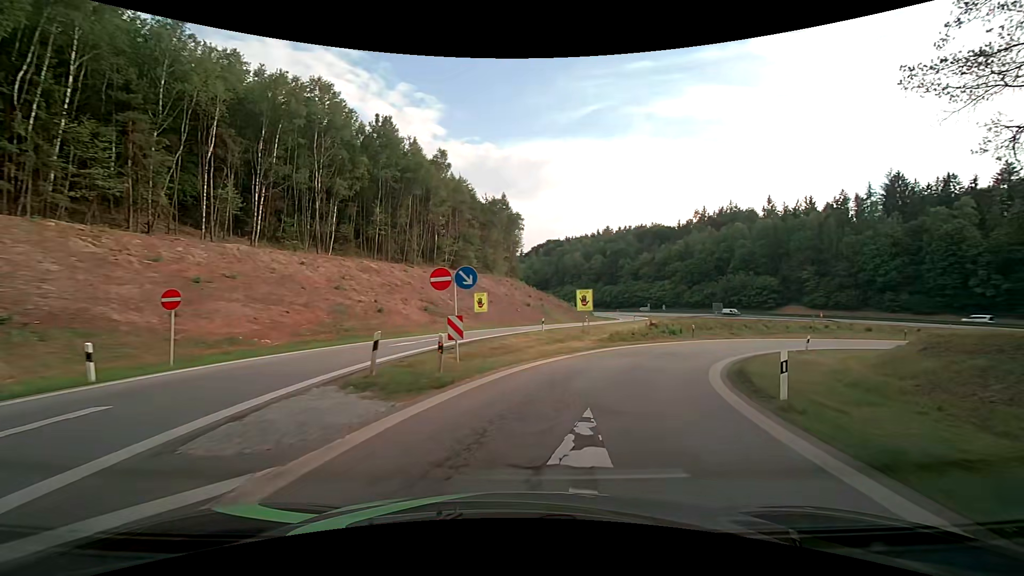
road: motorway_link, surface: asphalt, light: Day
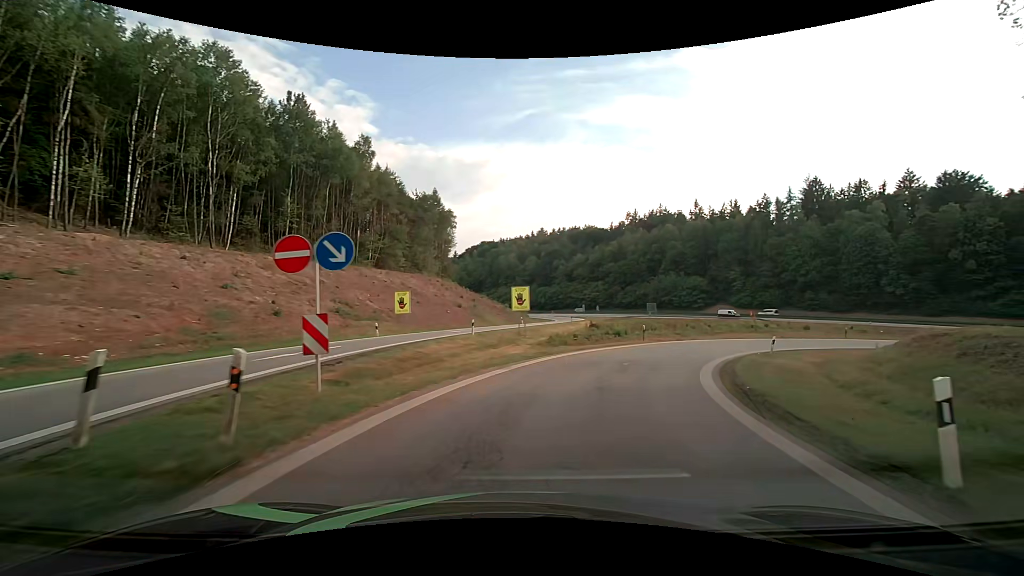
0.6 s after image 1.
(+0.4, +5.8) m; +7°
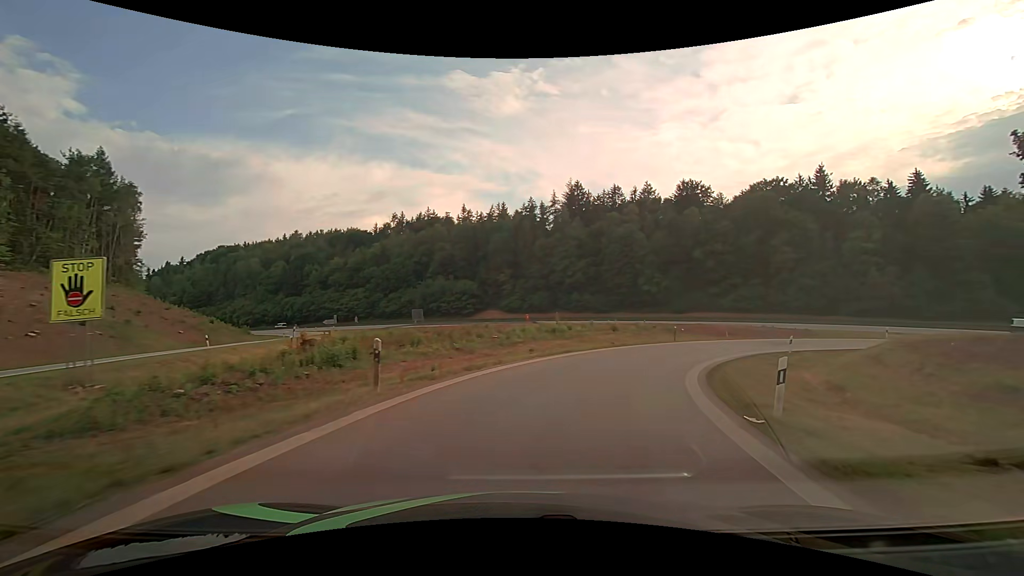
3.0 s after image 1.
(+5.4, +21.4) m; +27°
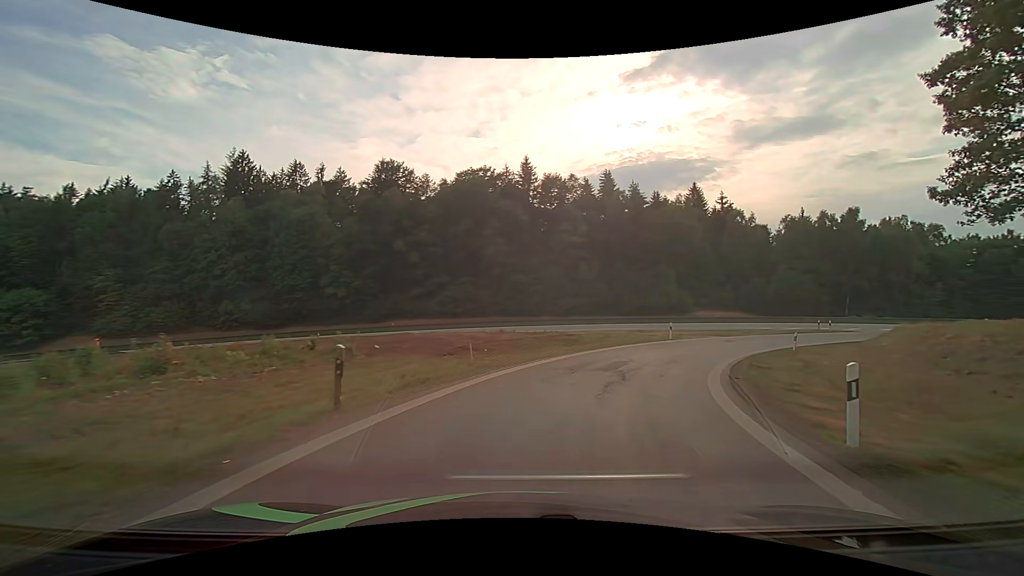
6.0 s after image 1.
(+7.8, +27.1) m; +33°
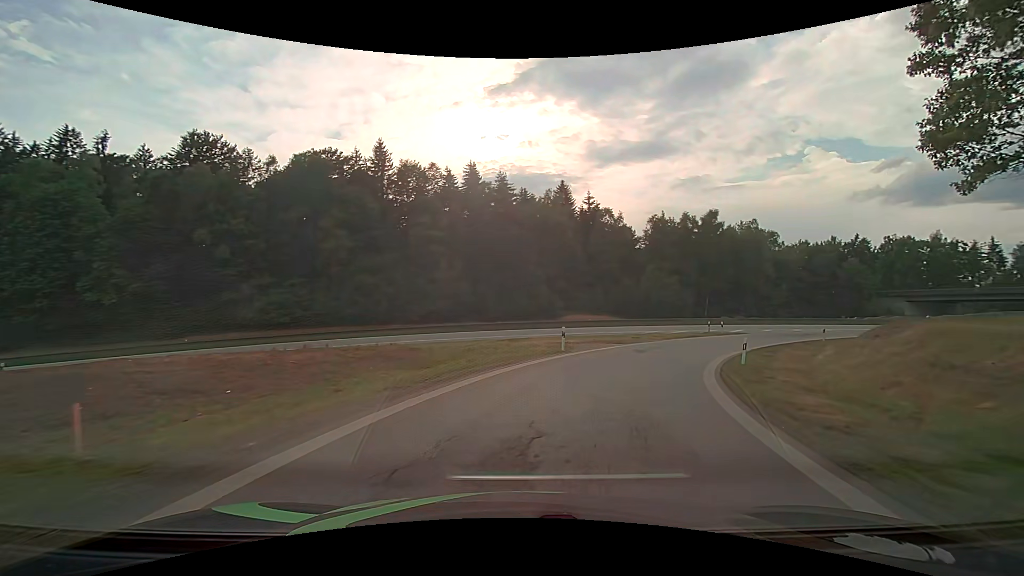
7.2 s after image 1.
(+1.7, +12.3) m; +15°
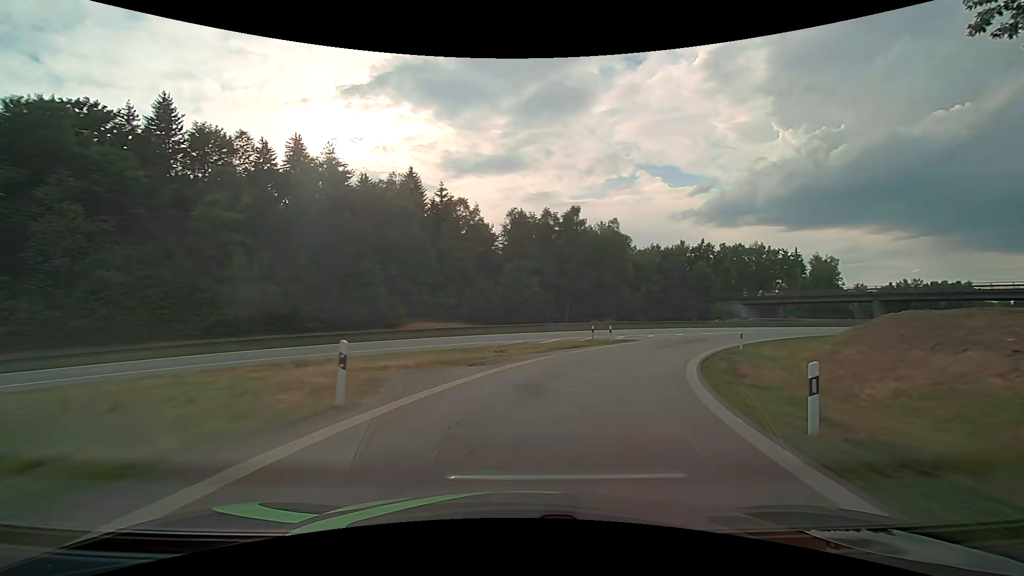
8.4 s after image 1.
(+2.0, +13.5) m; +17°
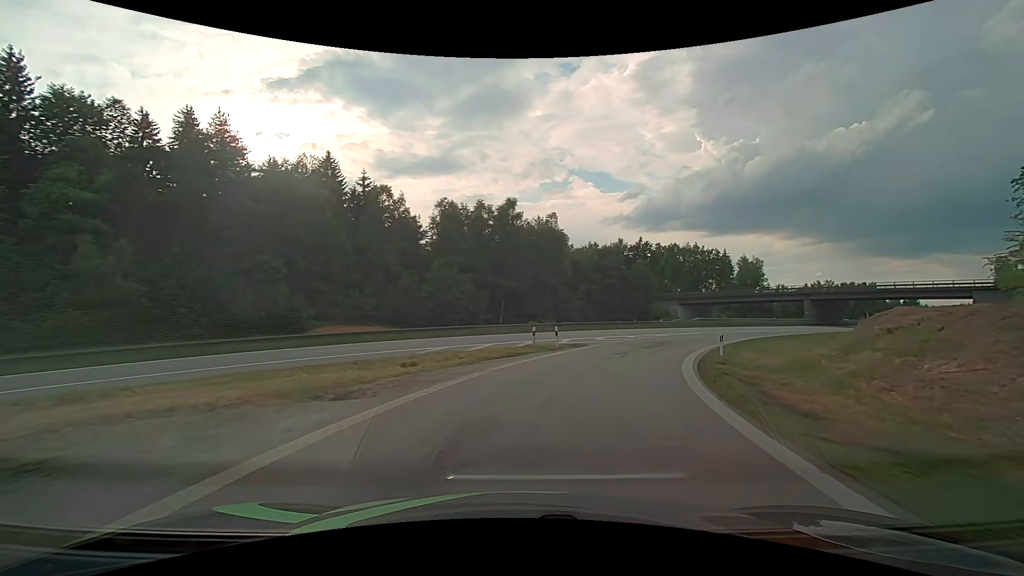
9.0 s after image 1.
(+0.5, +7.1) m; +7°
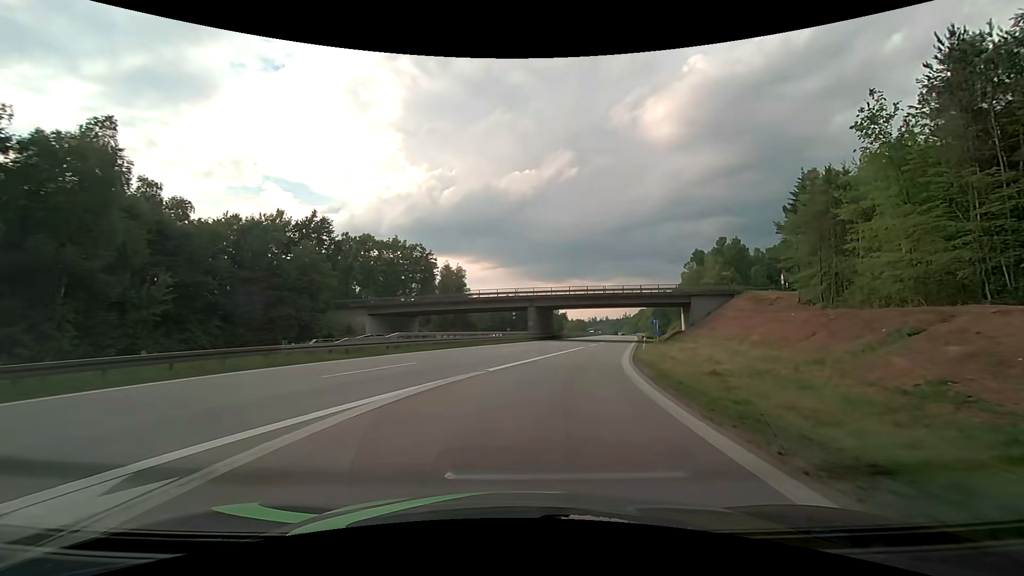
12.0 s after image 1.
(+11.2, +33.8) m; +35°
(0, +10) (+2, +20) (+4, +30) (+6, +39) (+8, +49) (+11, +59) (+13, +69) (+16, +78) (+19, +88) (+22, +97) m
